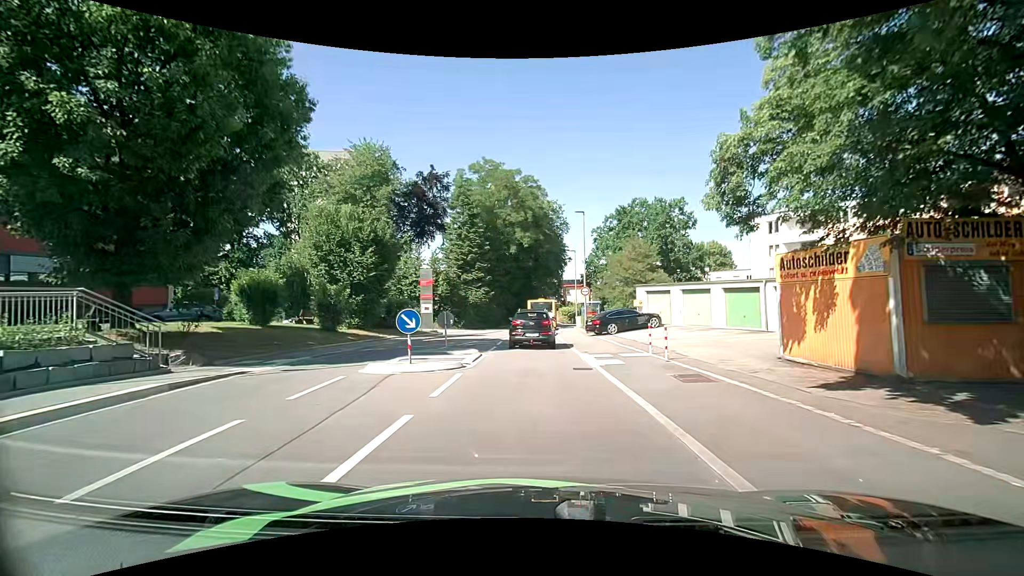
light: Day
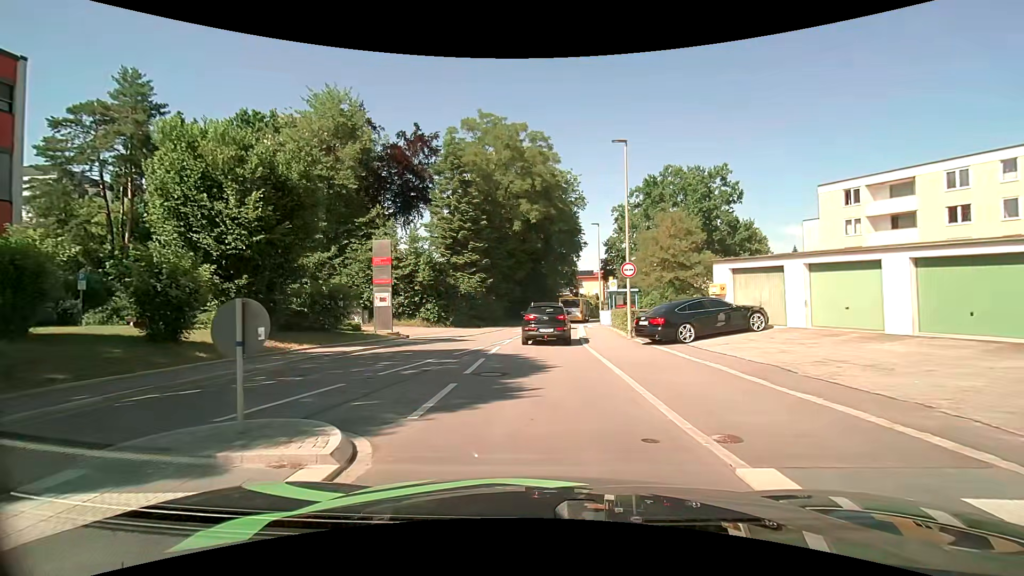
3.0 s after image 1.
(+0.1, +12.6) m; +1°
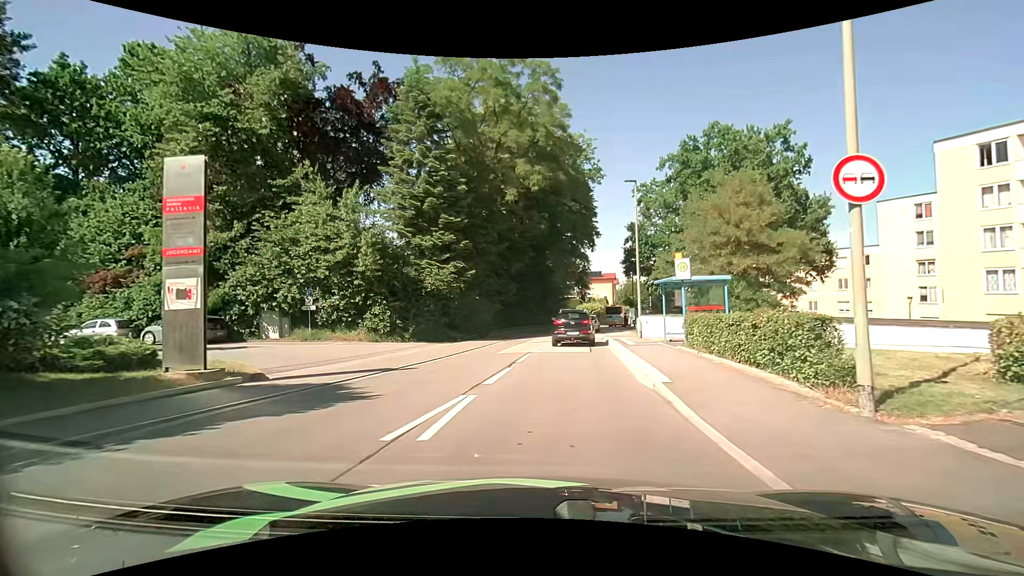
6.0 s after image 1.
(-0.4, +14.3) m; -2°
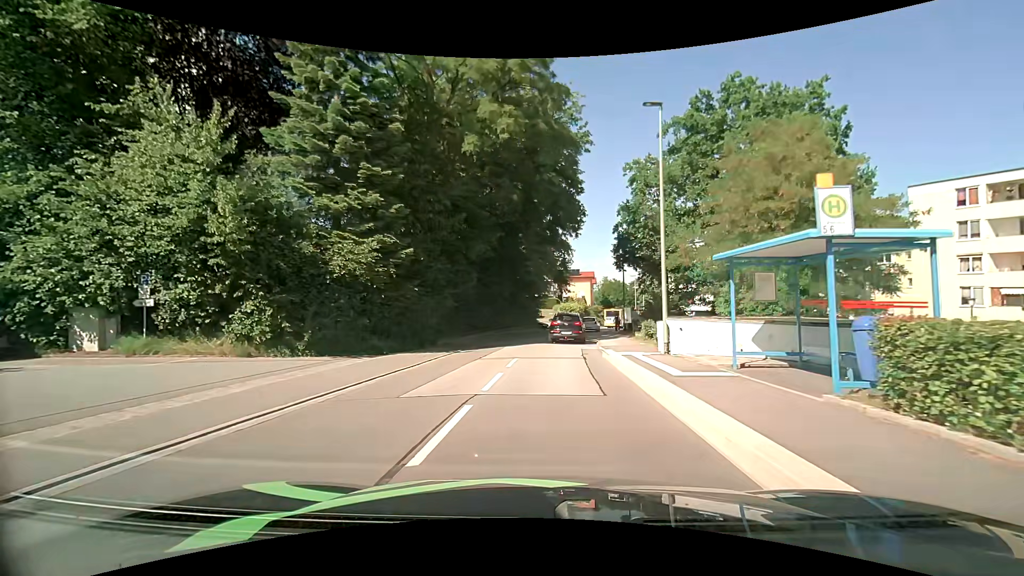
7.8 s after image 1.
(+0.3, +9.9) m; +3°
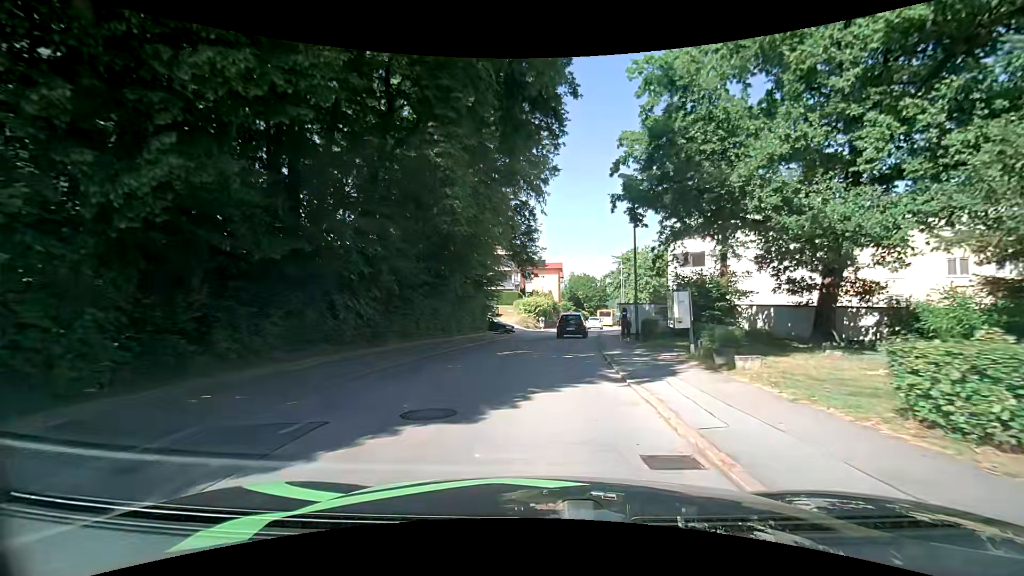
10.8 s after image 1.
(+0.9, +19.9) m; +5°
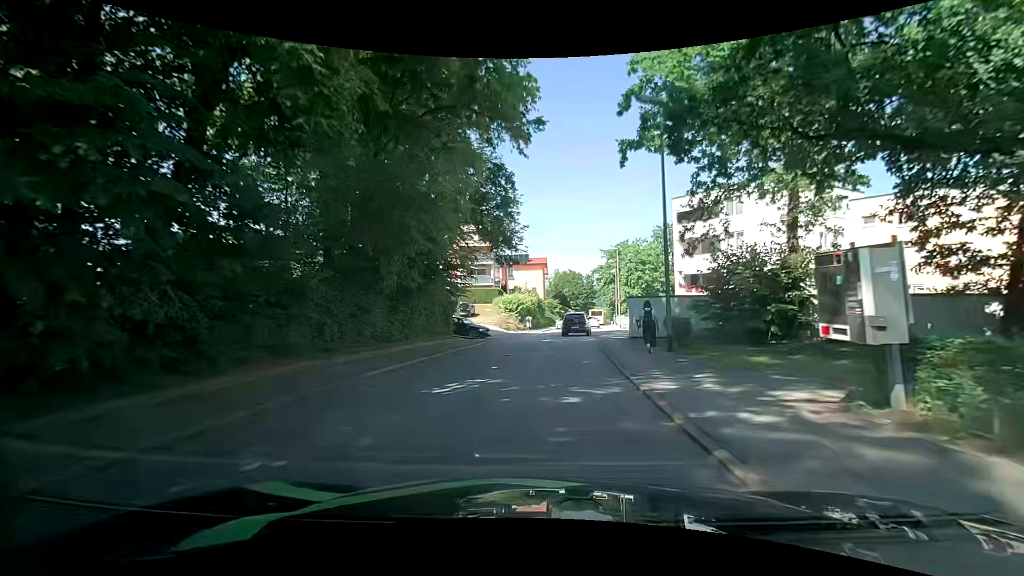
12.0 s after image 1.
(+0.1, +8.9) m; +2°
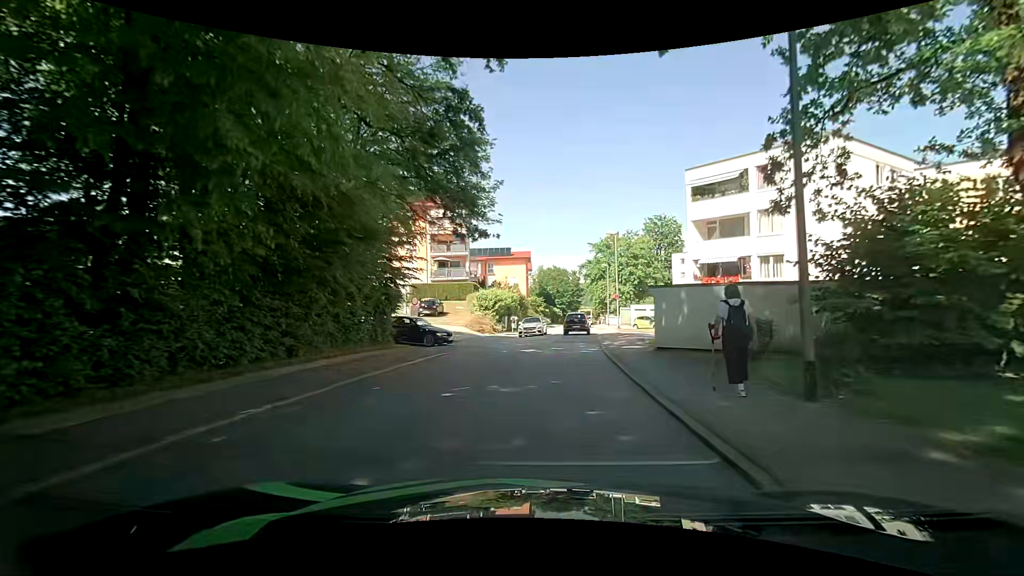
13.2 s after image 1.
(+0.1, +9.0) m; +3°
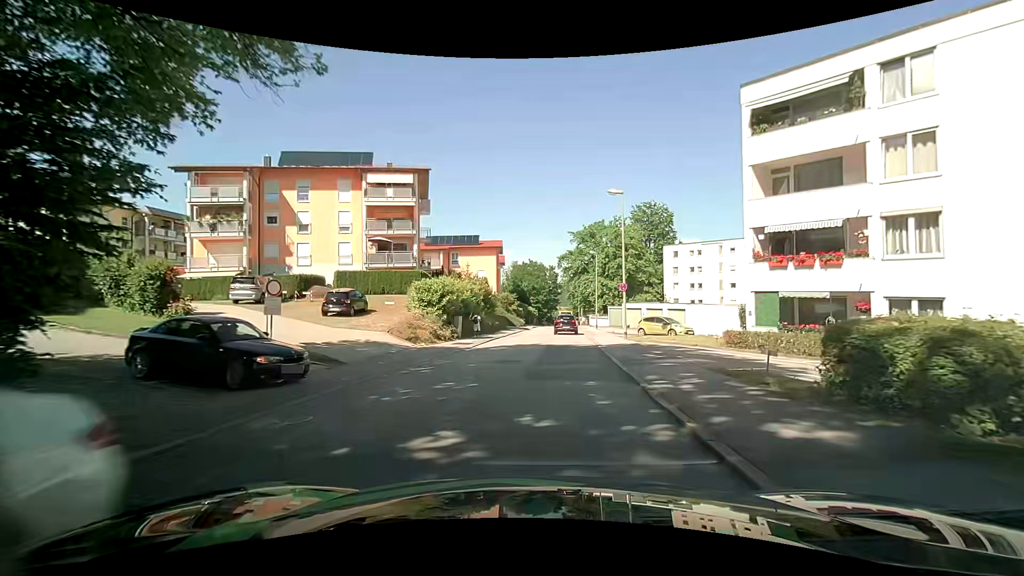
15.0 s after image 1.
(+0.1, +14.0) m; +3°
(0, +10) (0, +20) (0, +30) (+1, +40) (+1, +50) (+1, +60) (+2, +70) (+2, +80) (+2, +90) (+2, +100) m
